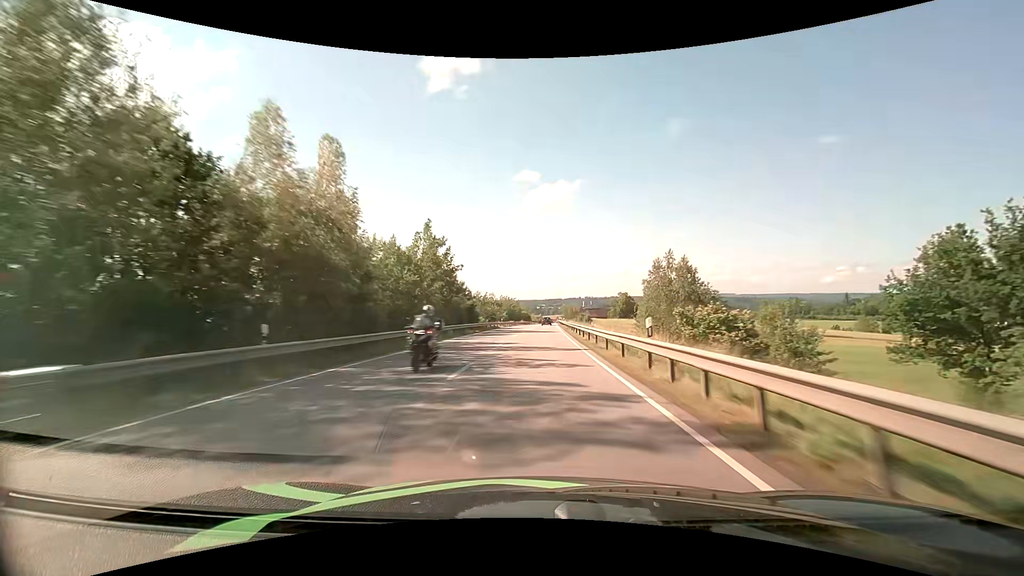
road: primary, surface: asphalt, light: Day
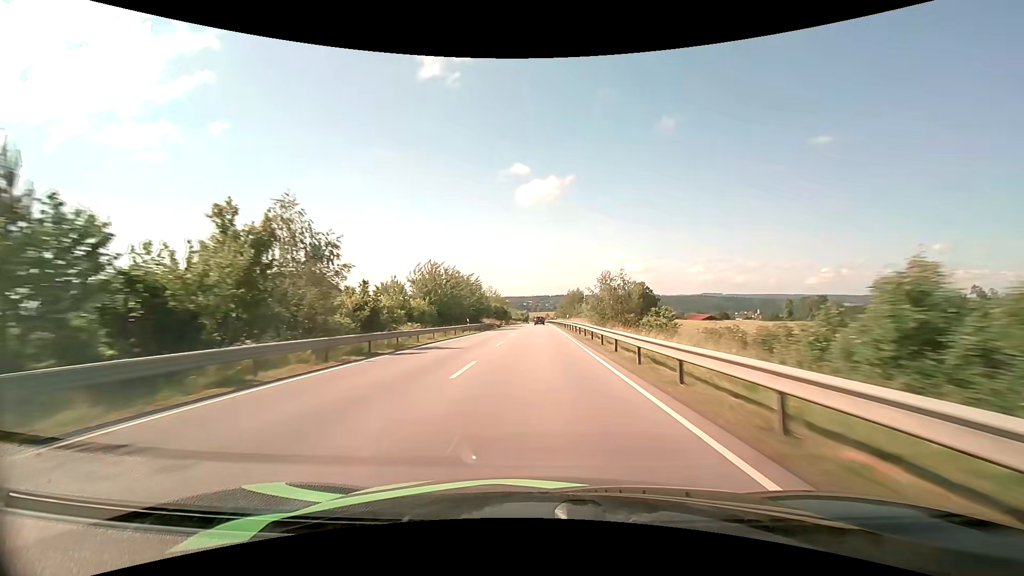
(+1.3, +82.6) m; +2°
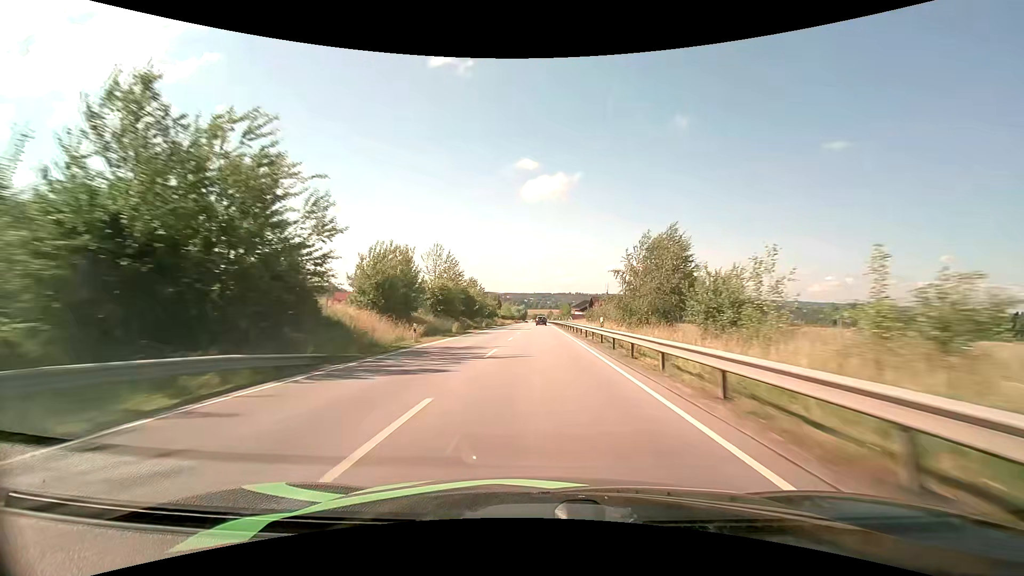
(0.0, +65.8) m; 0°
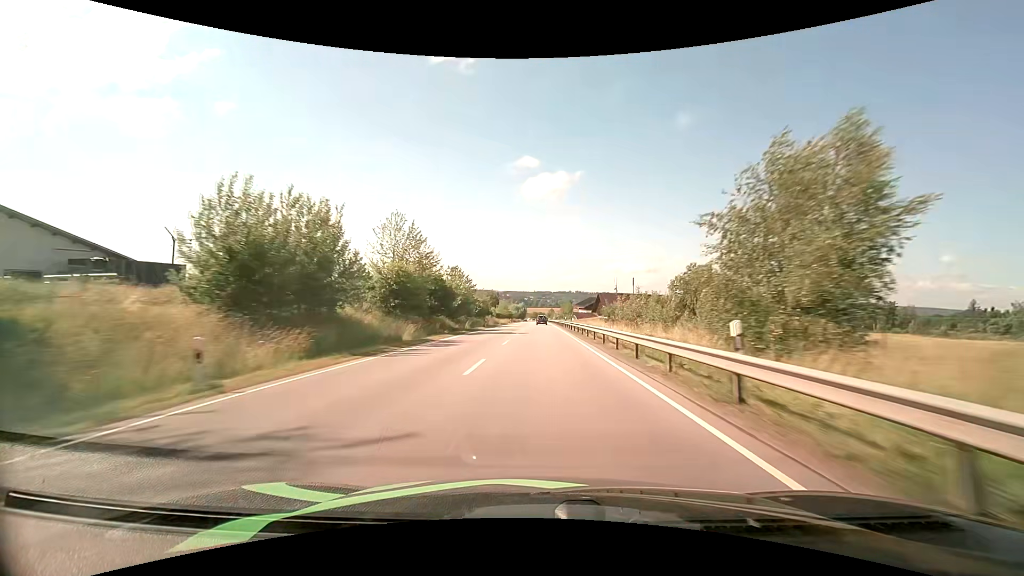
(0.0, +16.5) m; 0°
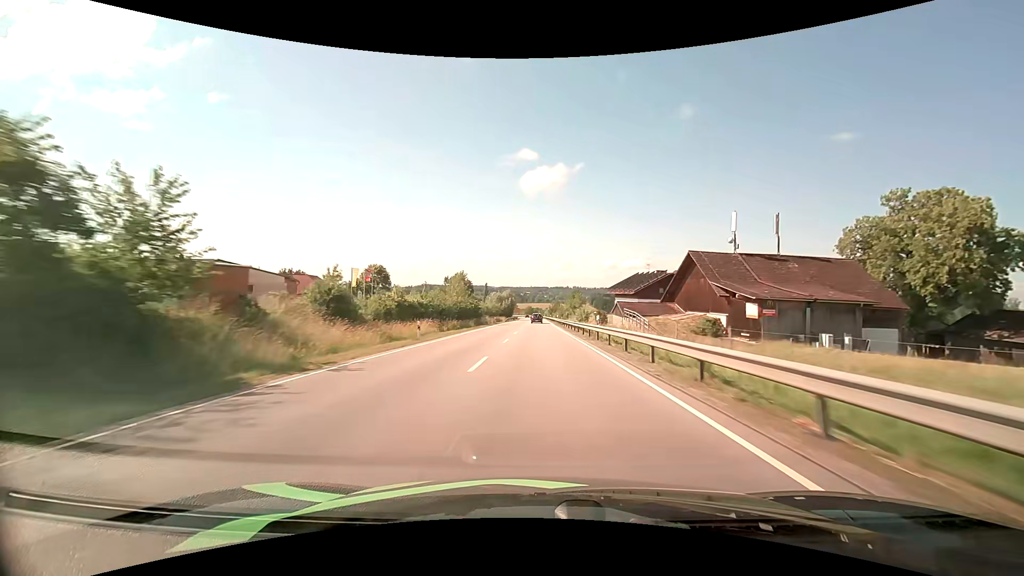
(+0.2, +82.2) m; 0°
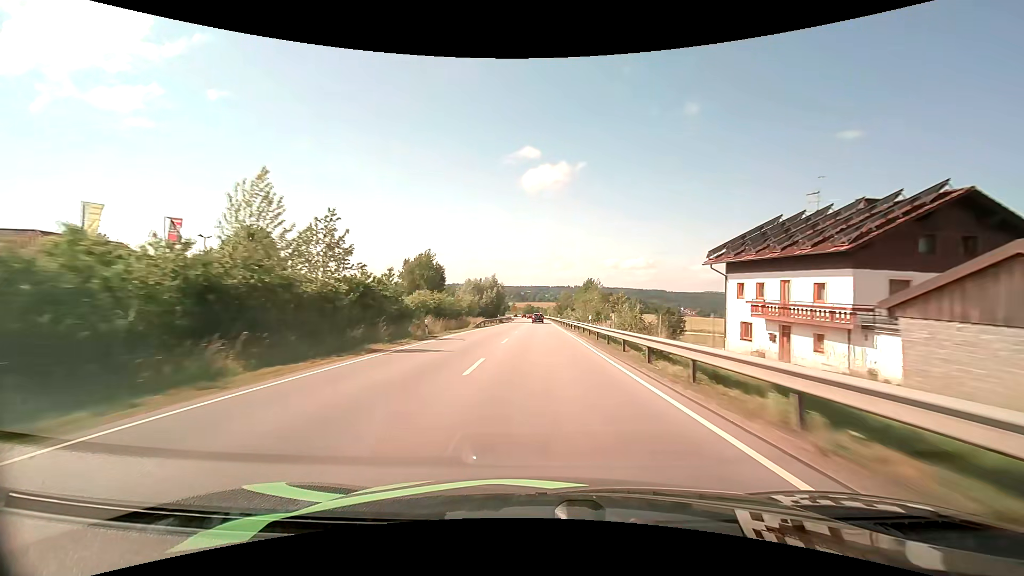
(-0.1, +47.6) m; 0°
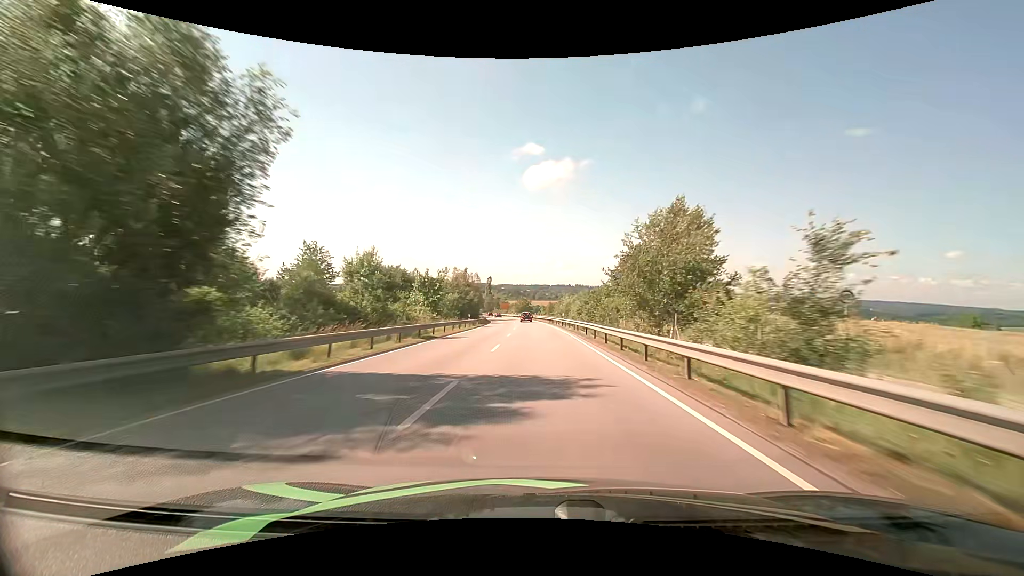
(+0.1, +75.6) m; 0°
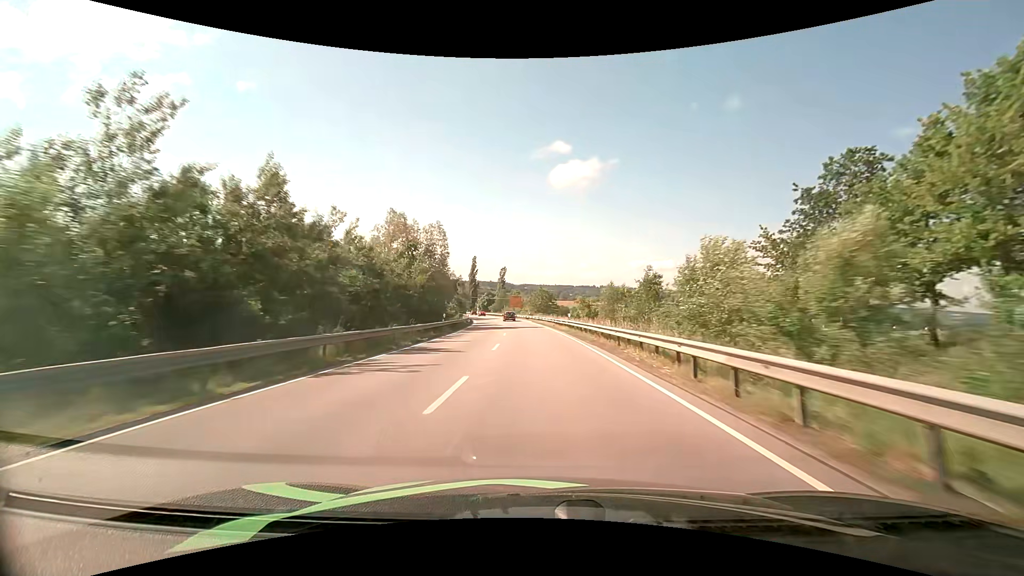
(-1.0, +58.1) m; -3°
(0, +10) (0, +20) (-1, +30) (-1, +40) (-2, +50) (-3, +60) (-3, +70) (-5, +80) (-6, +90) (-7, +100) m
